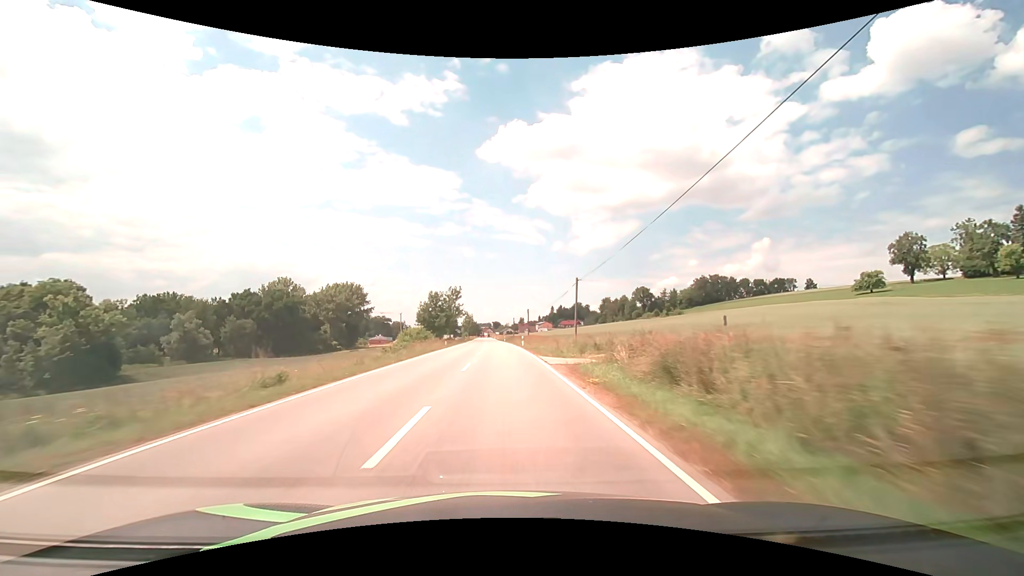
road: secondary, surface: asphalt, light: Day
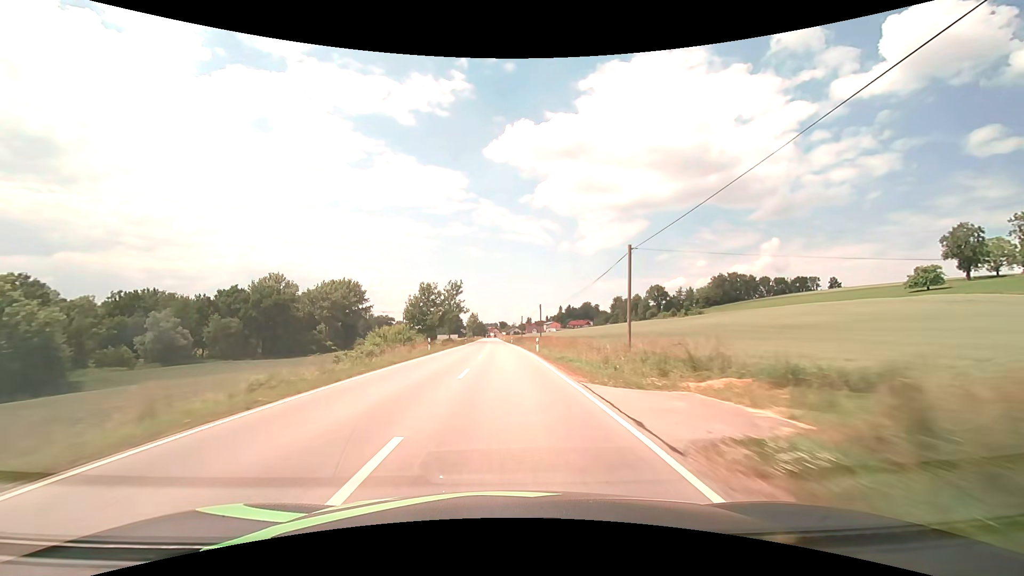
(-0.1, +14.7) m; -1°
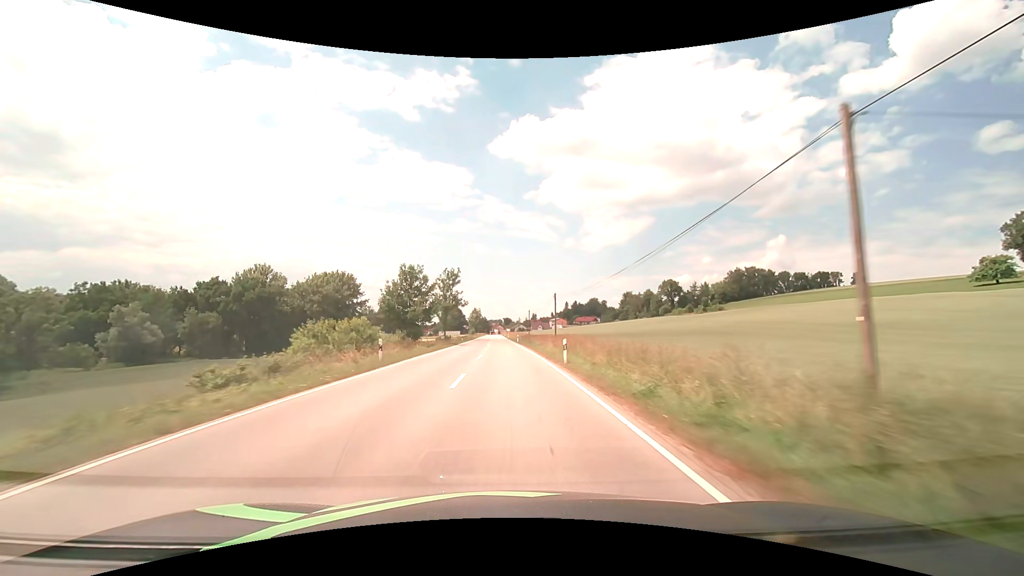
(-0.1, +14.9) m; 0°
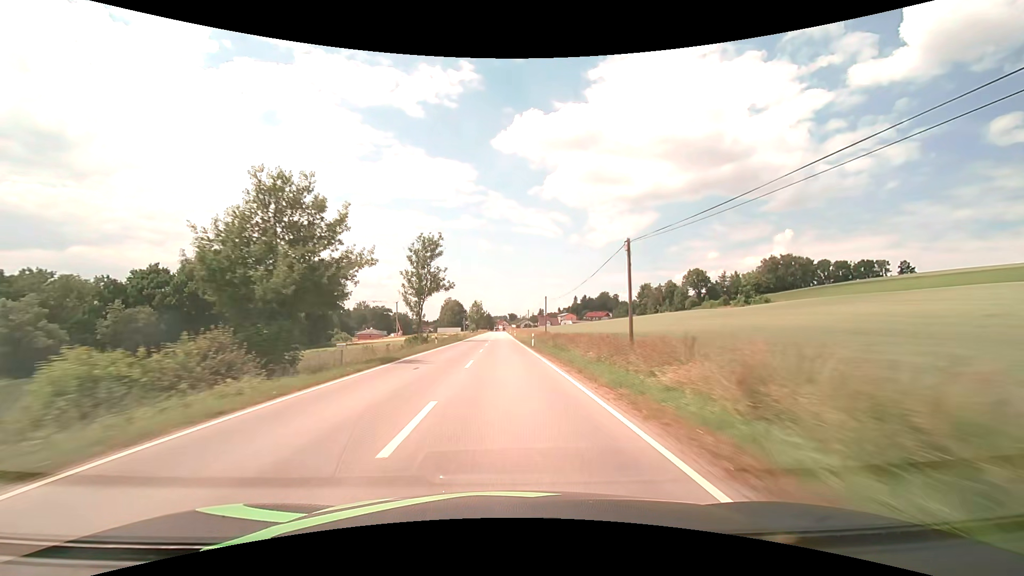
(-0.2, +30.3) m; -1°
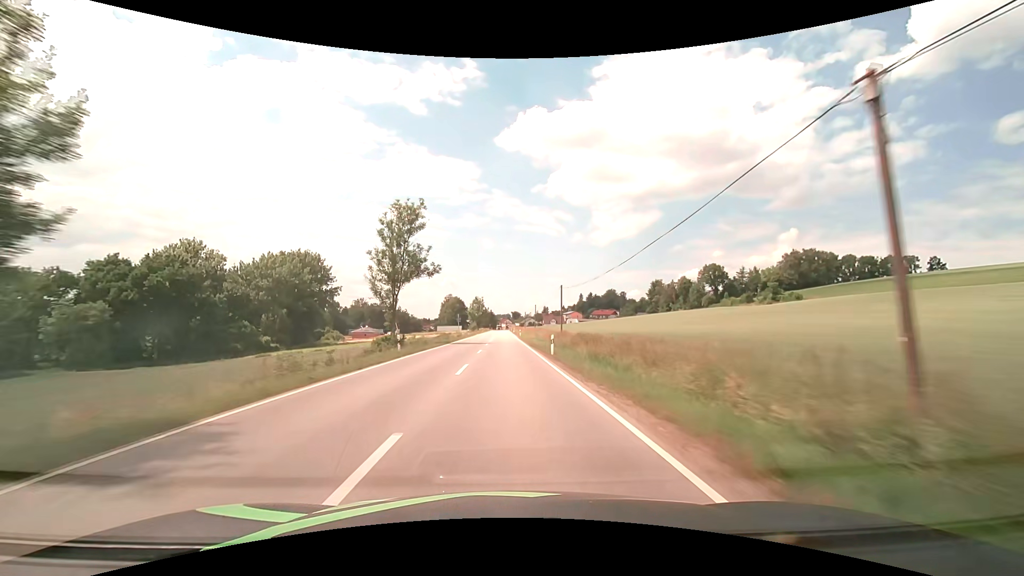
(-0.1, +15.0) m; 0°
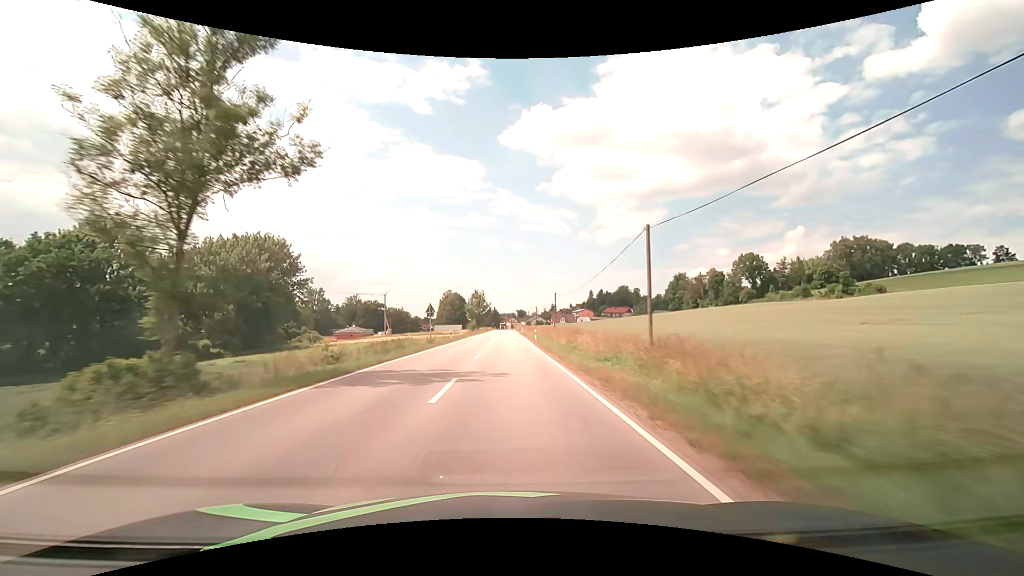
(-0.1, +29.3) m; -1°
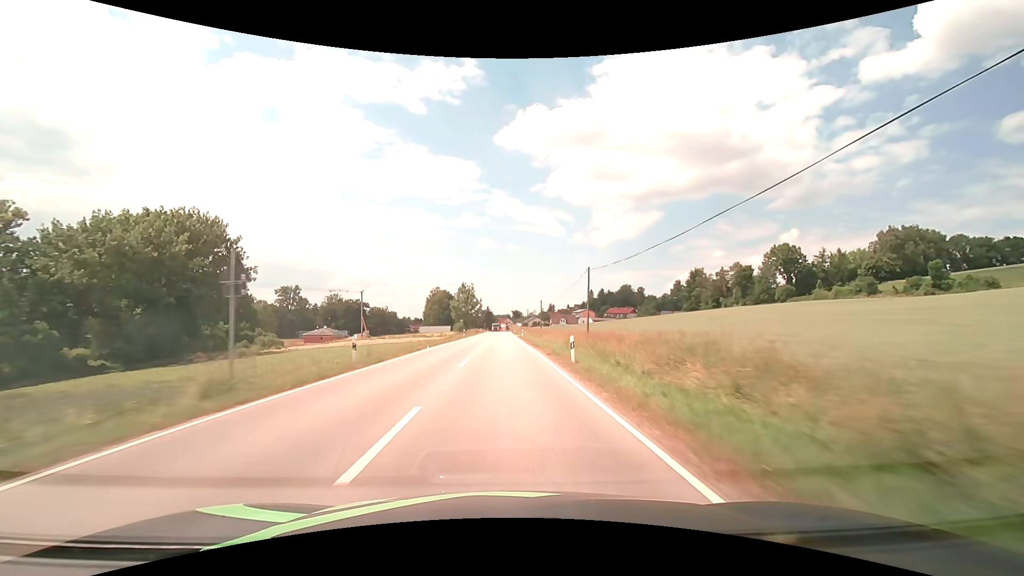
(+0.1, +28.2) m; +1°
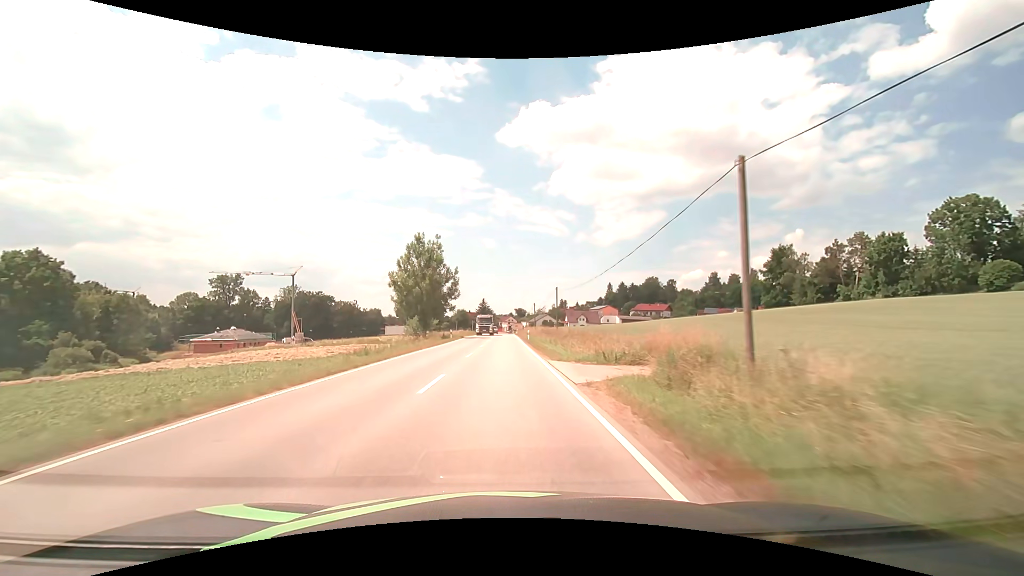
(0.0, +65.9) m; 0°
(0, +10) (0, +20) (0, +30) (0, +40) (0, +50) (0, +60) (0, +70) (0, +80) (0, +90) (0, +100) m
